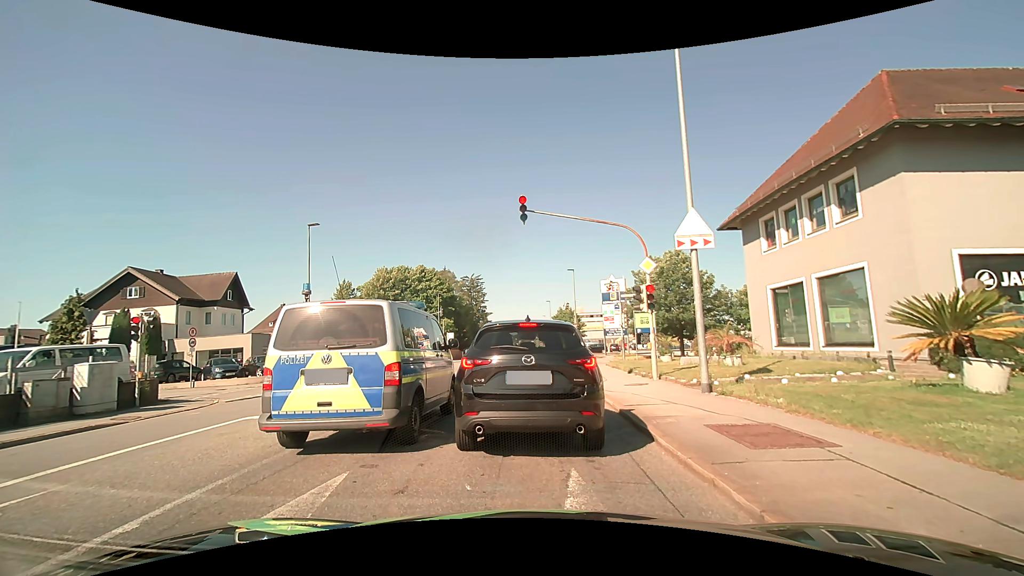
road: tertiary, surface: asphalt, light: Day
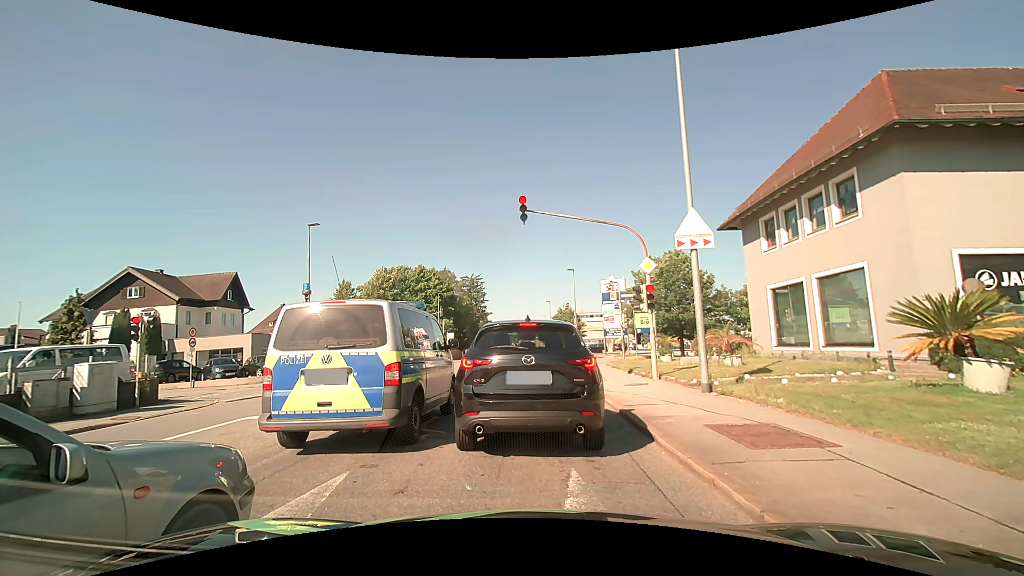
(0.0, 0.0) m; 0°
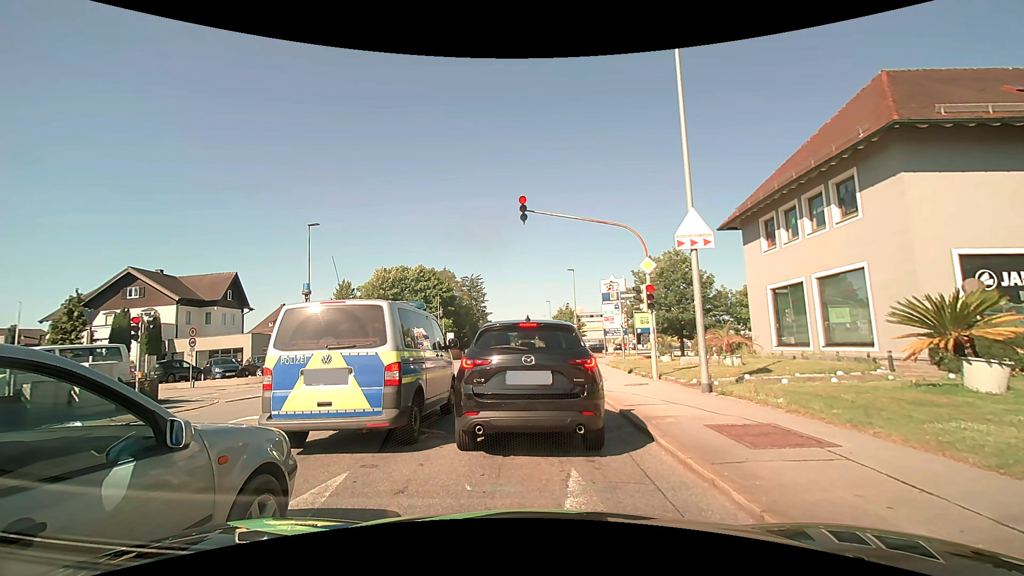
(0.0, 0.0) m; 0°
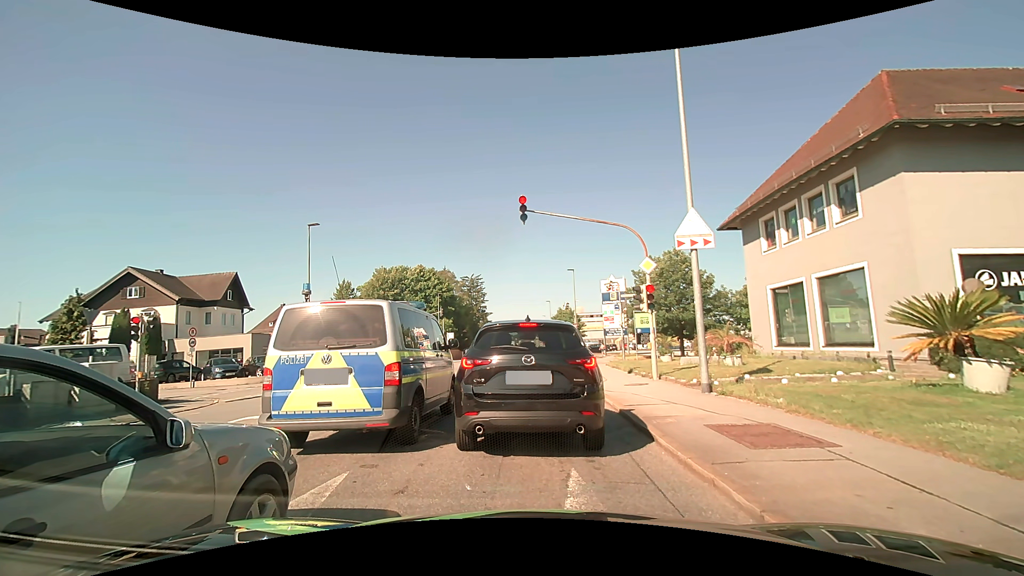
(0.0, 0.0) m; 0°
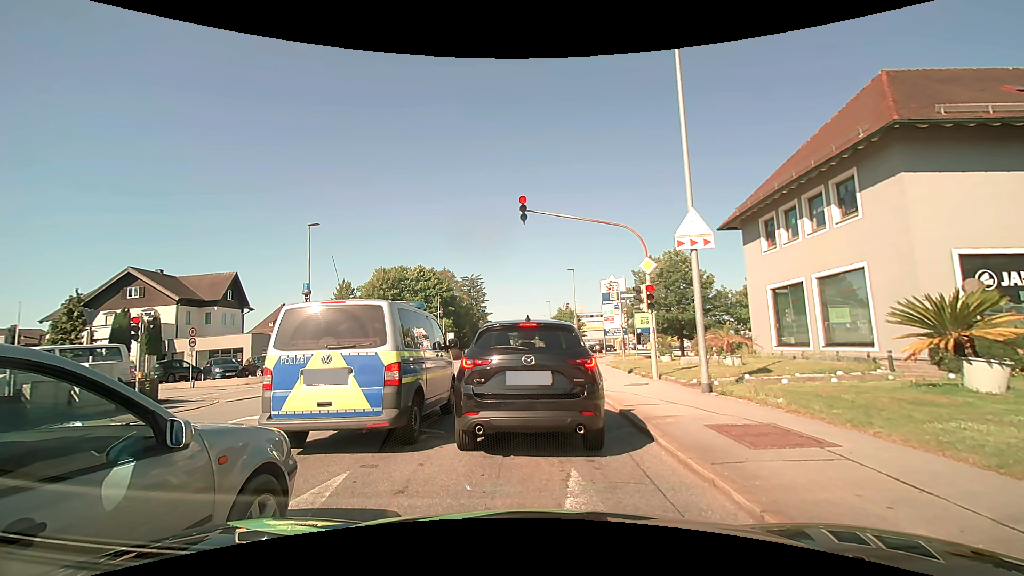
(0.0, 0.0) m; 0°
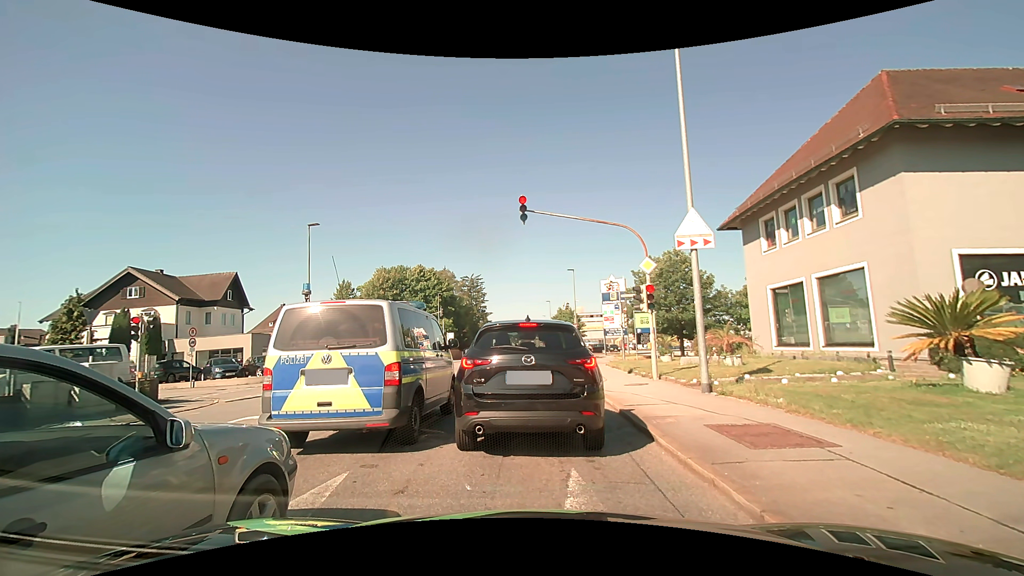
(0.0, 0.0) m; 0°
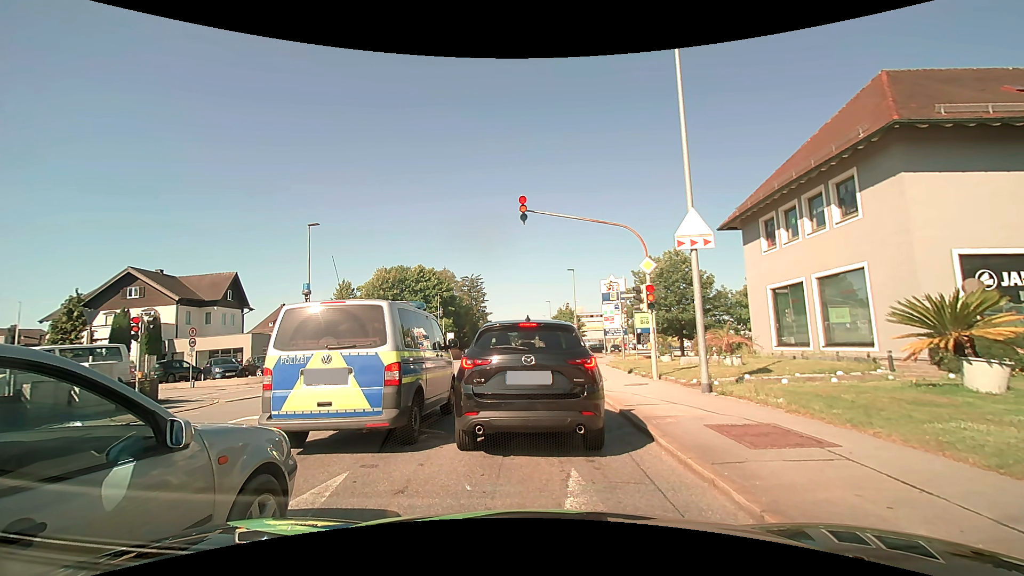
(0.0, 0.0) m; 0°
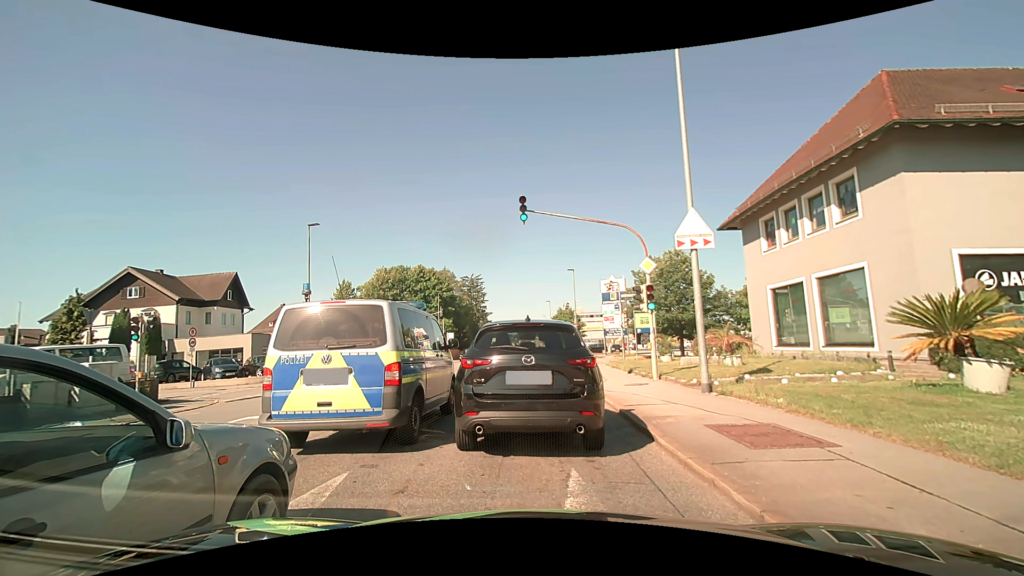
(0.0, 0.0) m; 0°
(0, +10) (+1, +20) (+1, +30) (+2, +40) (+2, +50) (+2, +60) (+3, +70) (+3, +80) (+4, +90) (+4, +100) m
